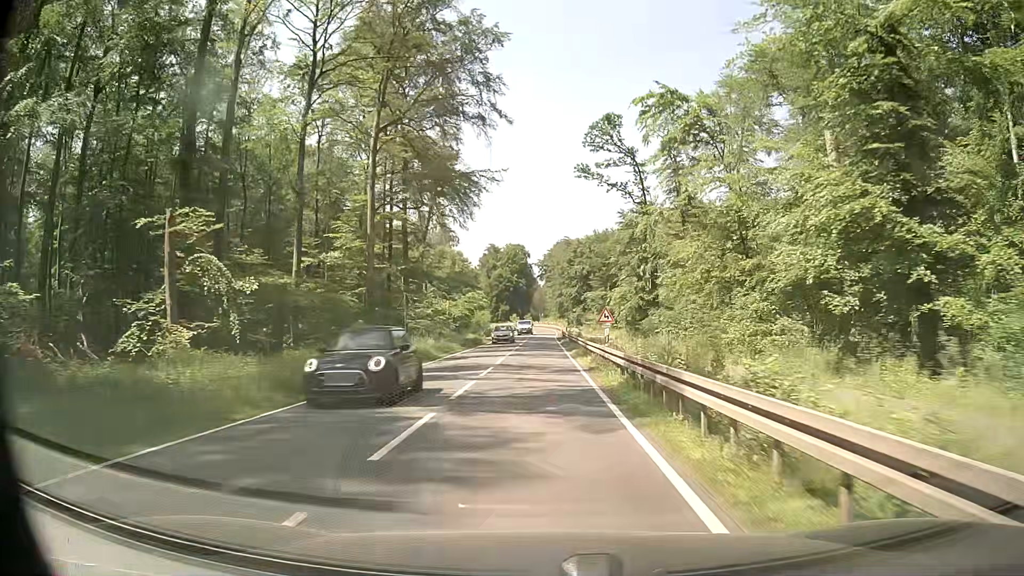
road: secondary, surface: asphalt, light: Day
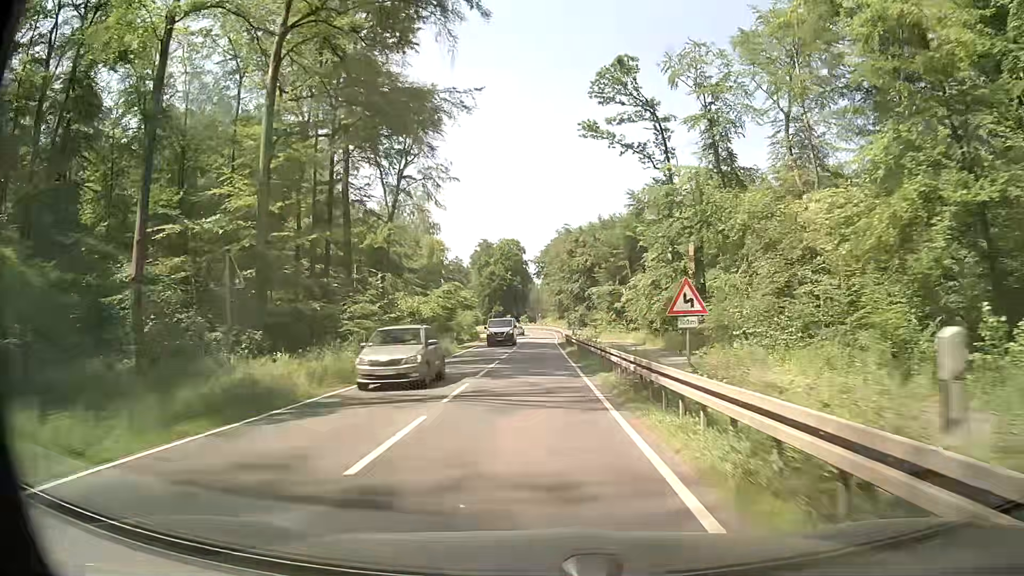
(+0.1, +18.7) m; 0°
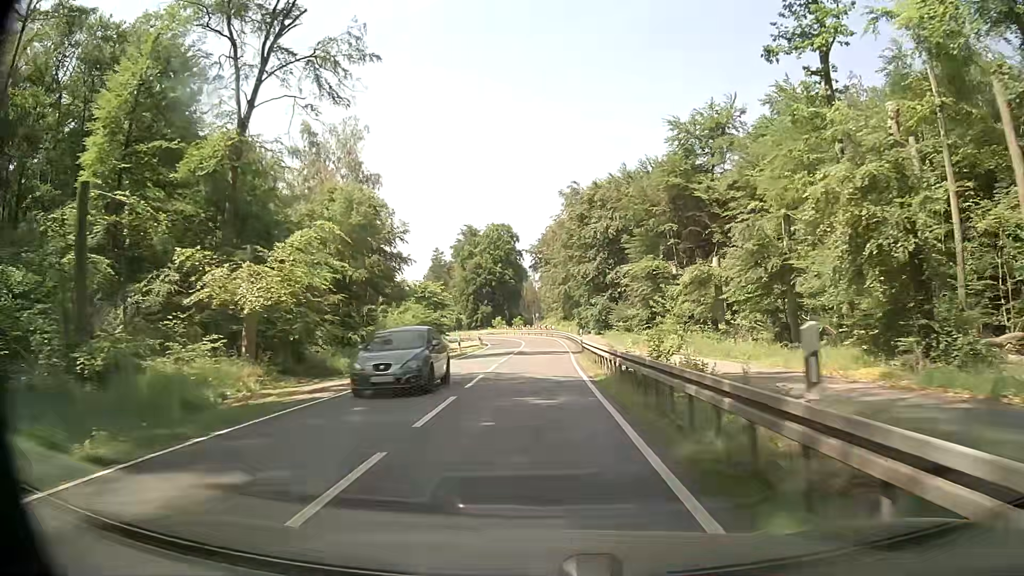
(+0.1, +38.1) m; +1°
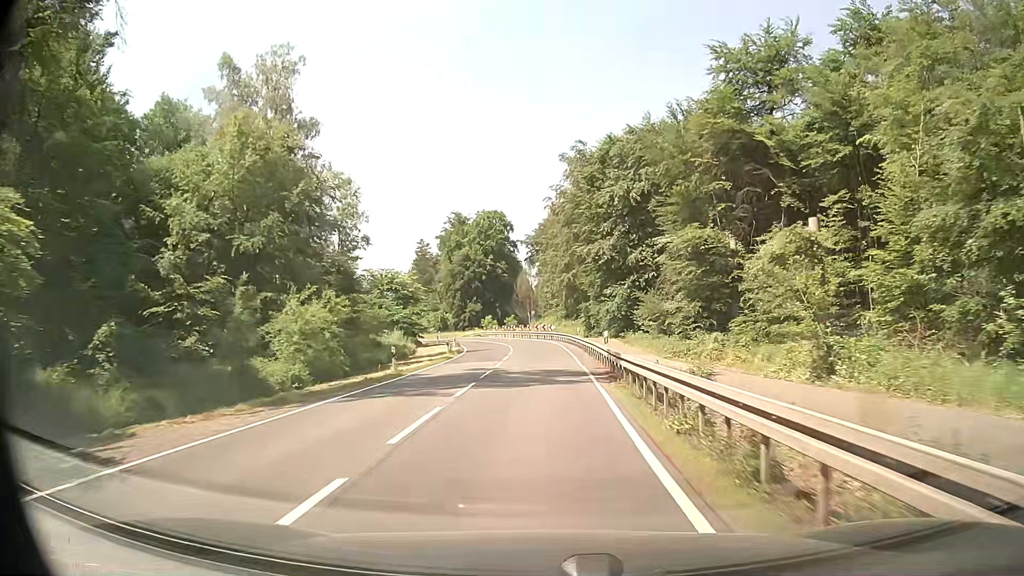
(-0.1, +19.3) m; 0°
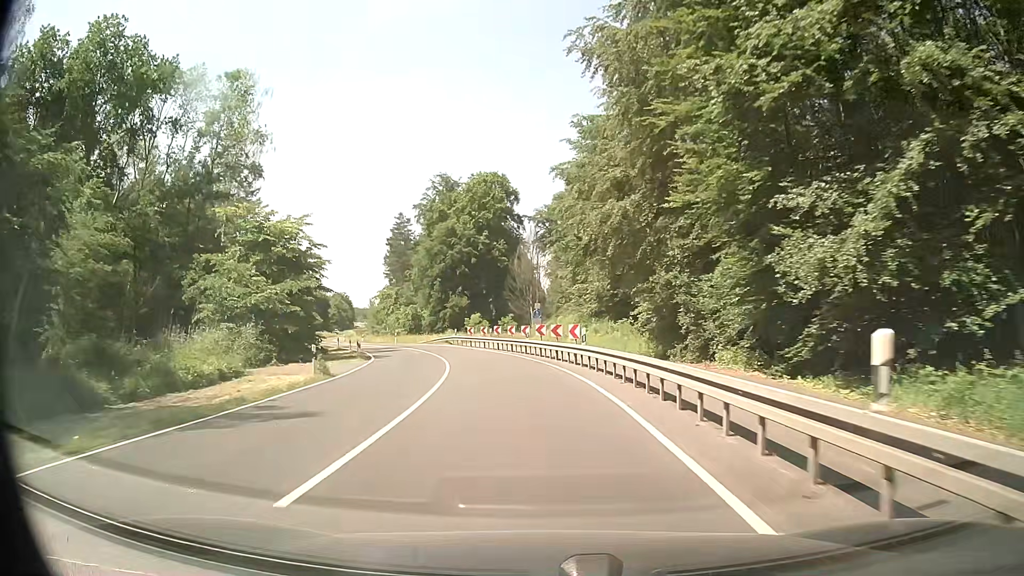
(+0.1, +39.1) m; -1°
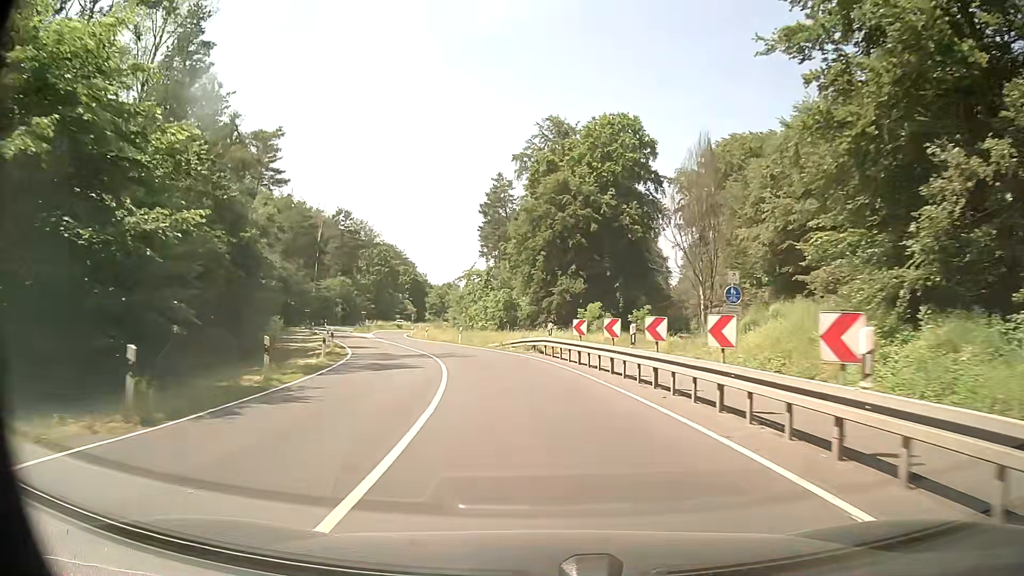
(-2.5, +29.2) m; -10°
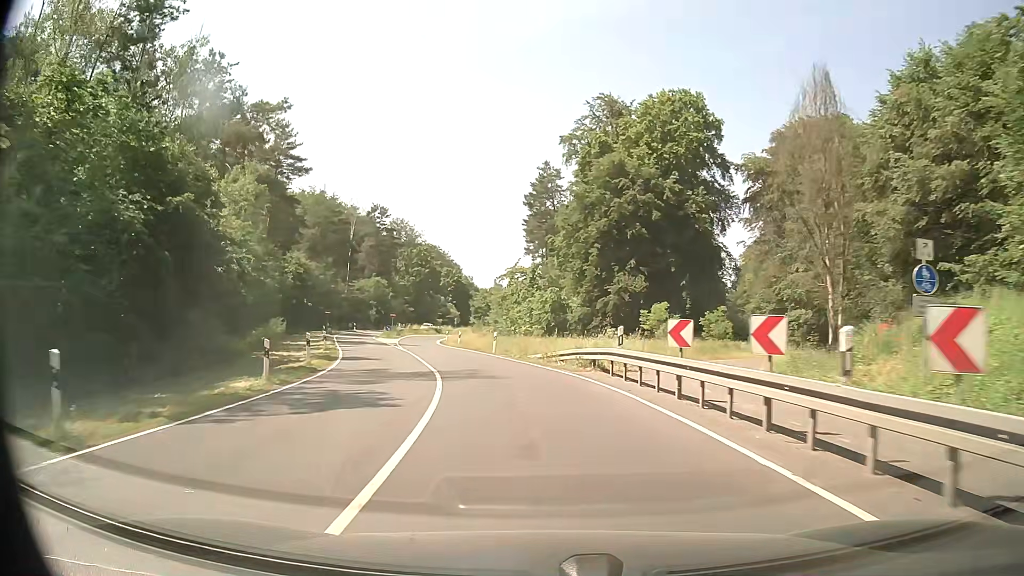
(-0.3, +9.7) m; -5°
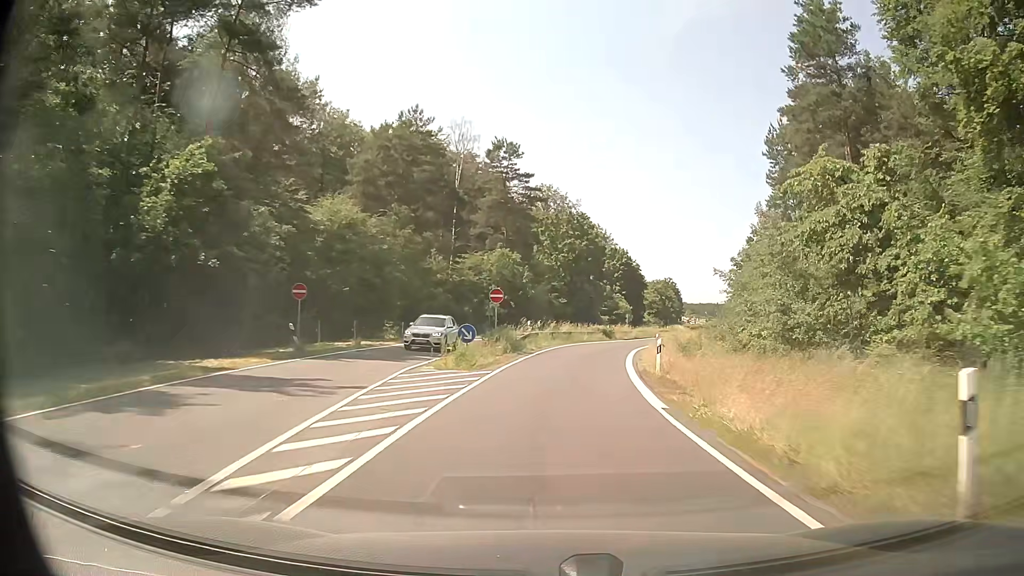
(-7.9, +47.5) m; -13°
(0, +10) (+1, +20) (+2, +30) (+3, +40) (+5, +50) (+8, +59) (+11, +69) (+14, +78) (+17, +88) (+21, +97) m
